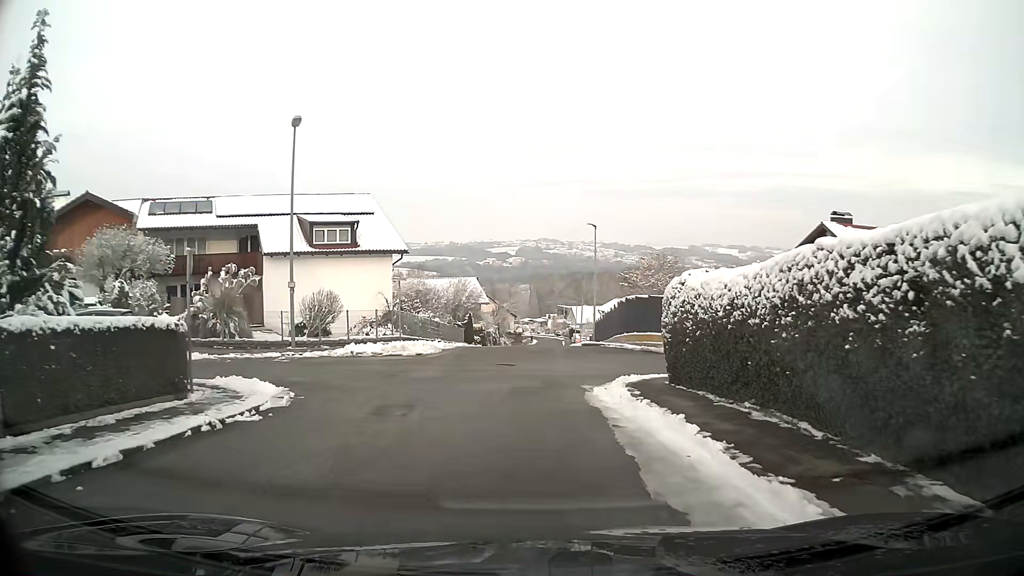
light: Day
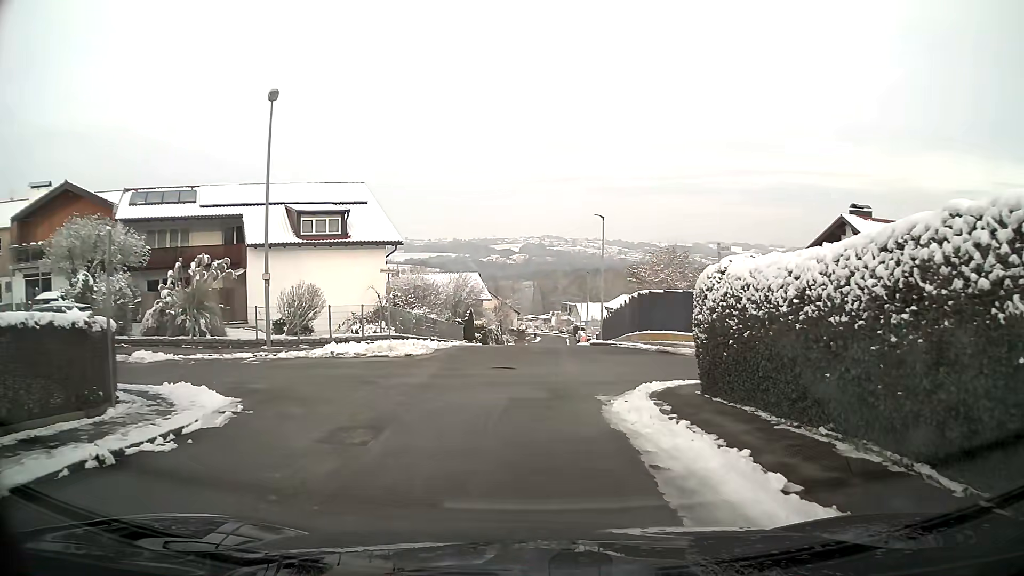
(0.0, +2.6) m; 0°
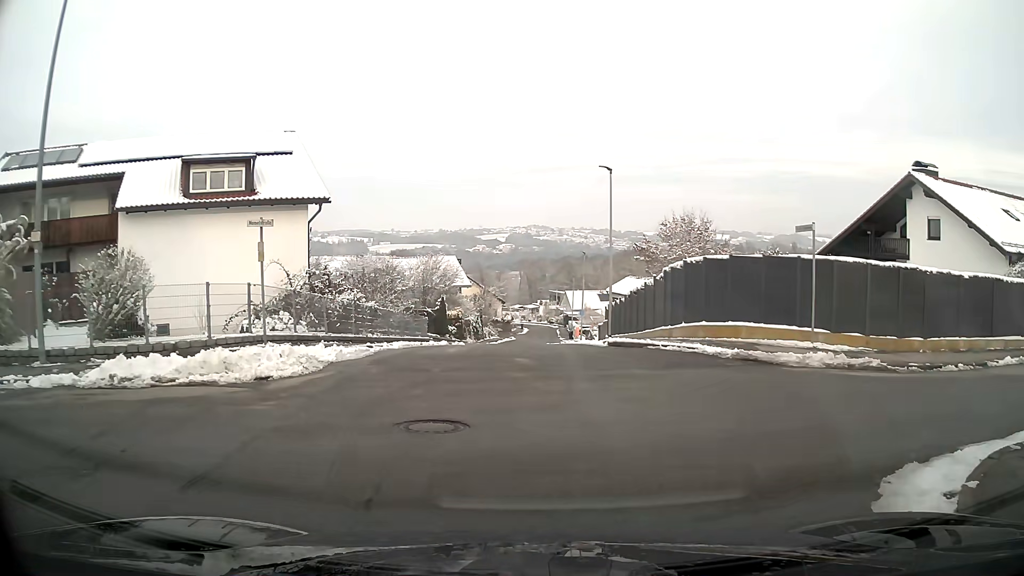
(+0.1, +10.6) m; +1°
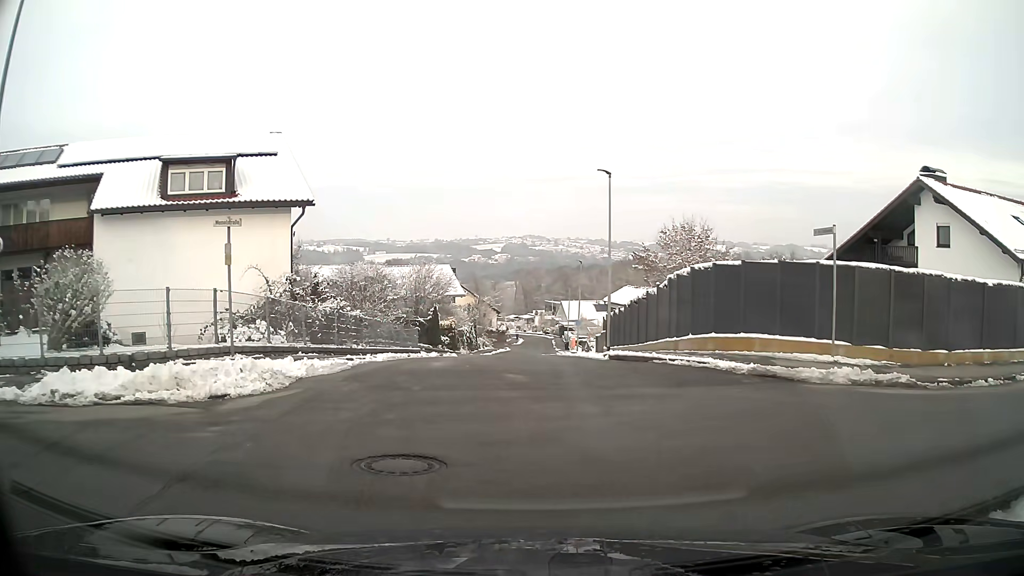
(0.0, +1.3) m; 0°
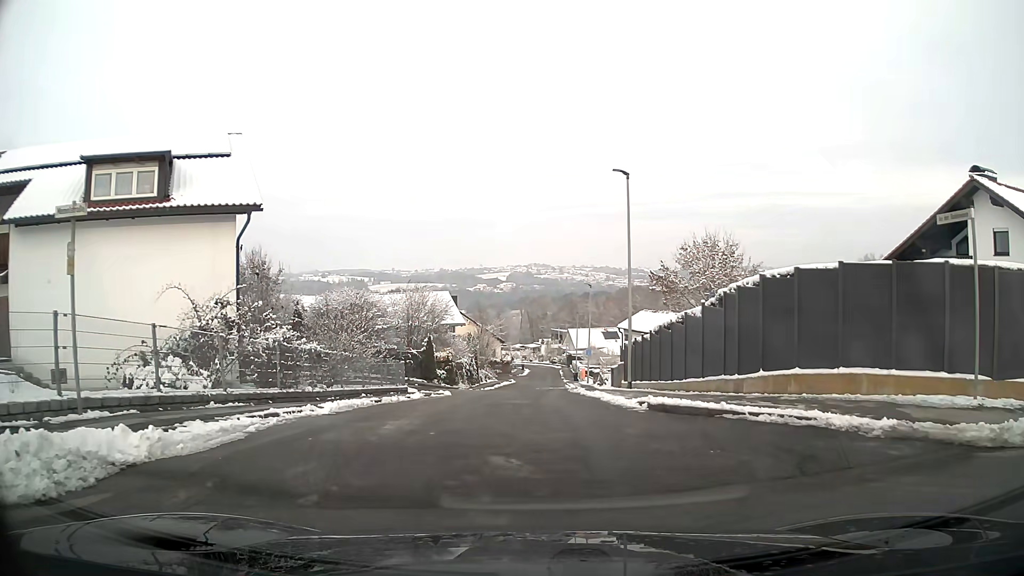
(+0.1, +5.3) m; 0°
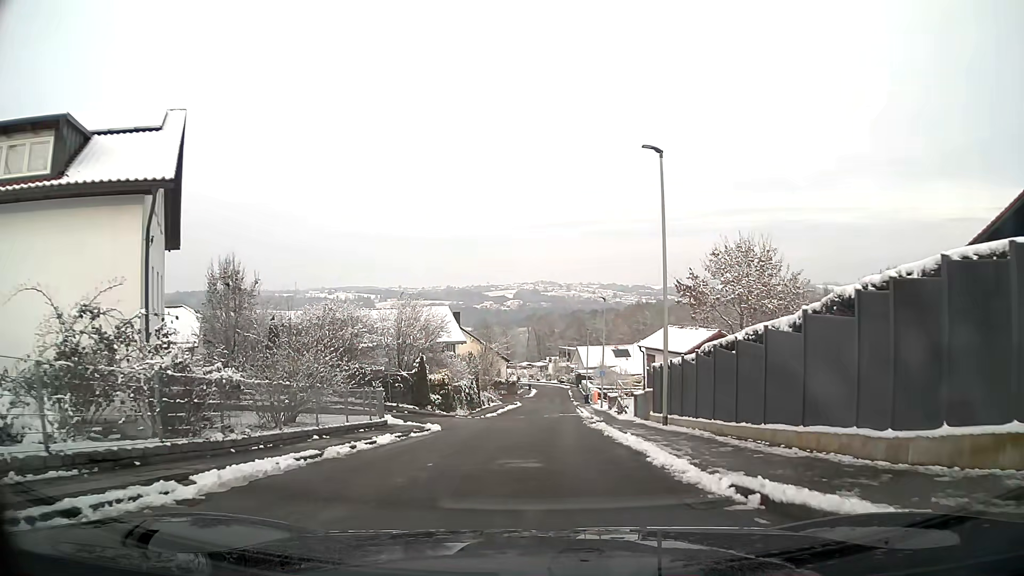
(-0.1, +5.8) m; -1°
